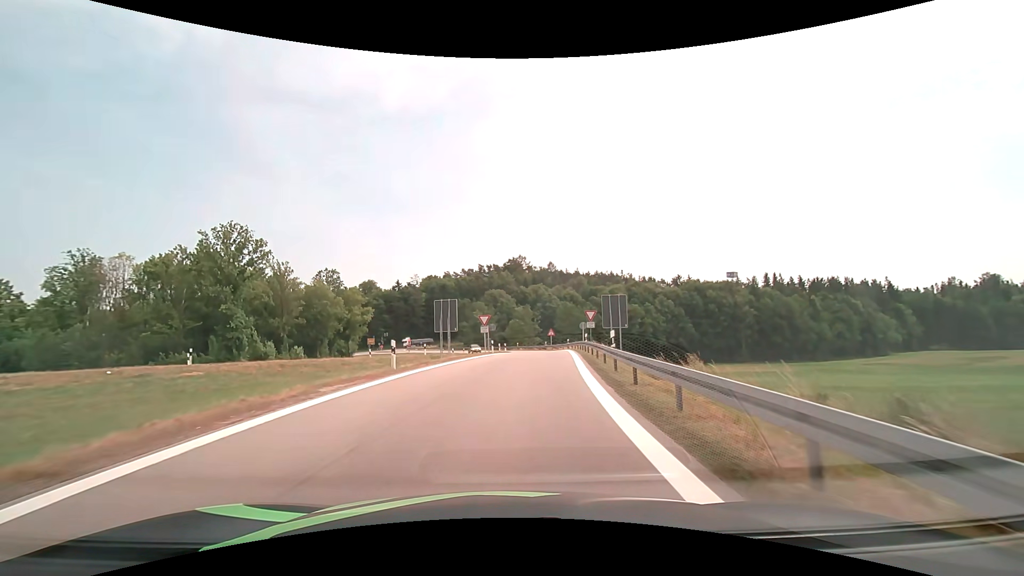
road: motorway_link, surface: asphalt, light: Day
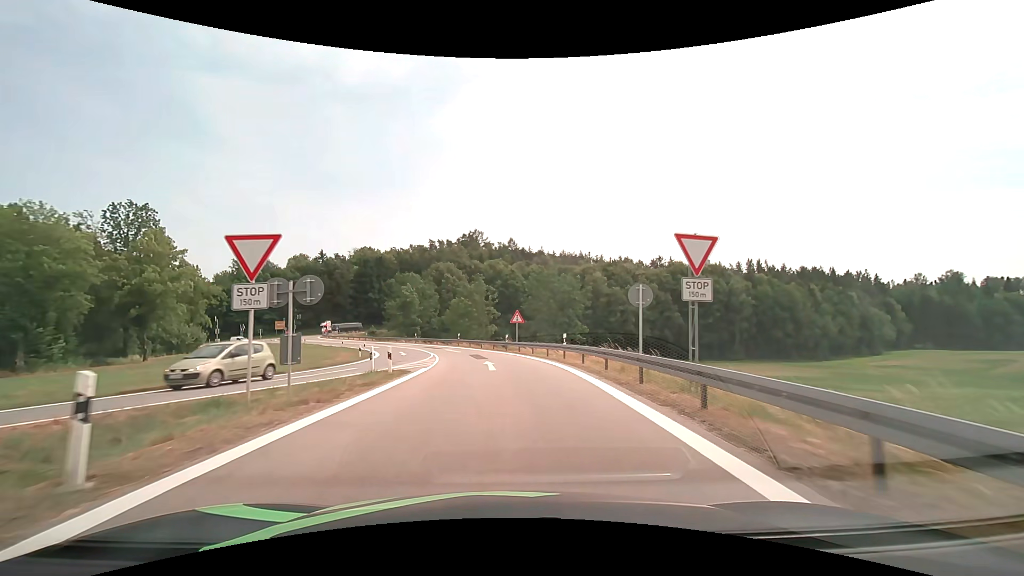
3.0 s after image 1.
(+2.2, +36.1) m; +5°
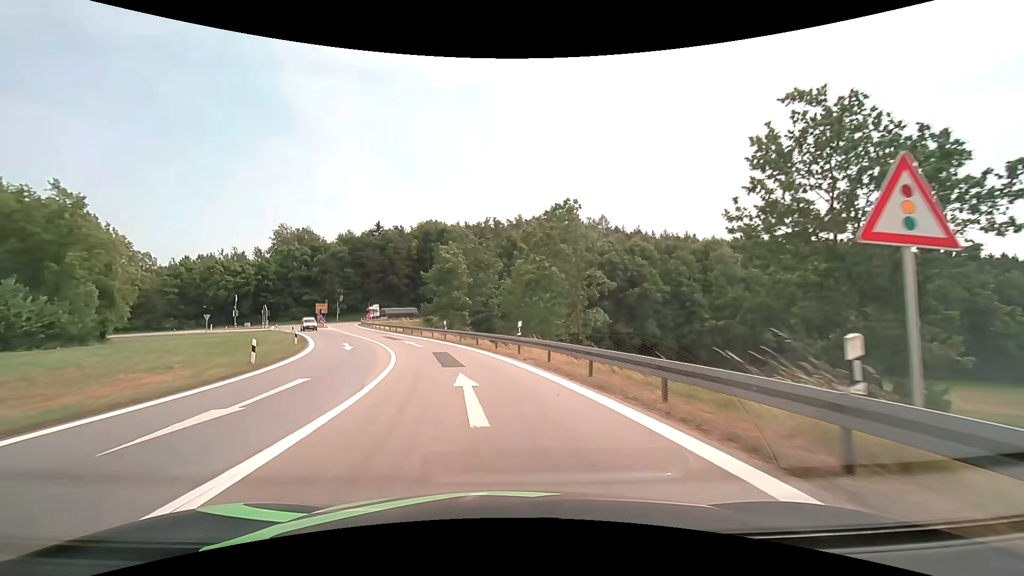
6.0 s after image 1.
(-2.1, +35.1) m; -9°
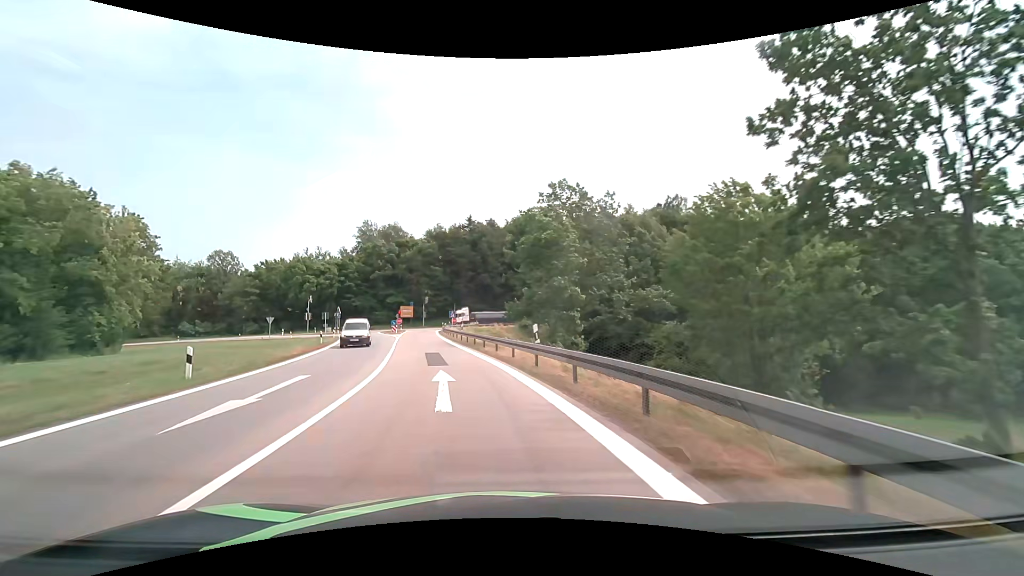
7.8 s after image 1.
(-1.8, +20.5) m; -10°
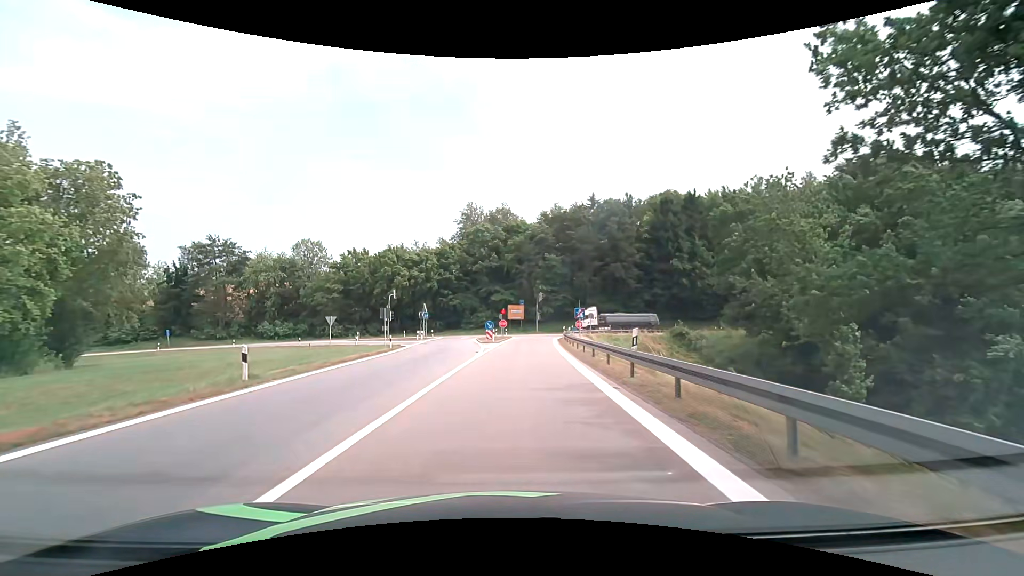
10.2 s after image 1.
(-3.8, +25.2) m; -14°
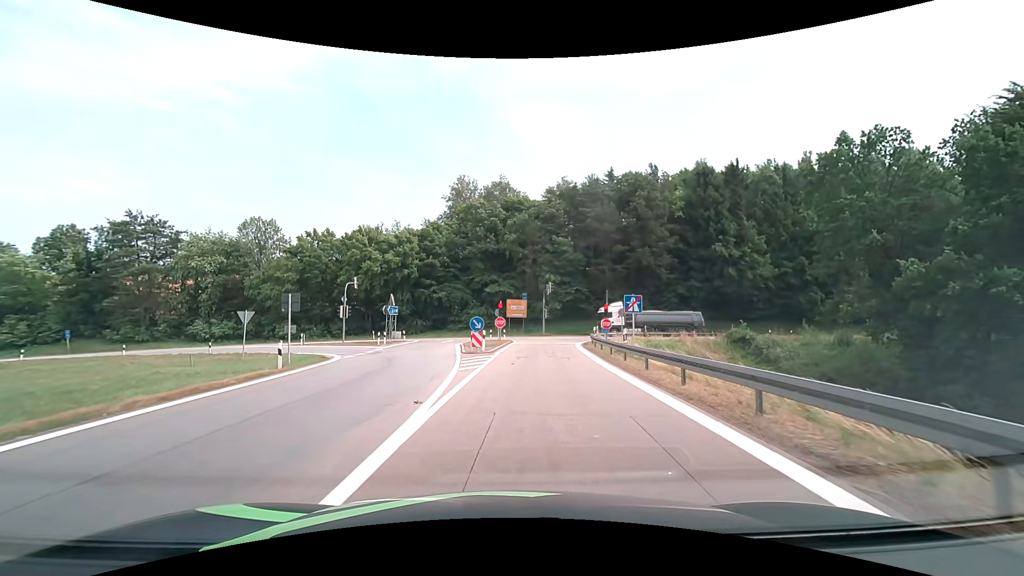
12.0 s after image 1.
(0.0, +17.5) m; 0°
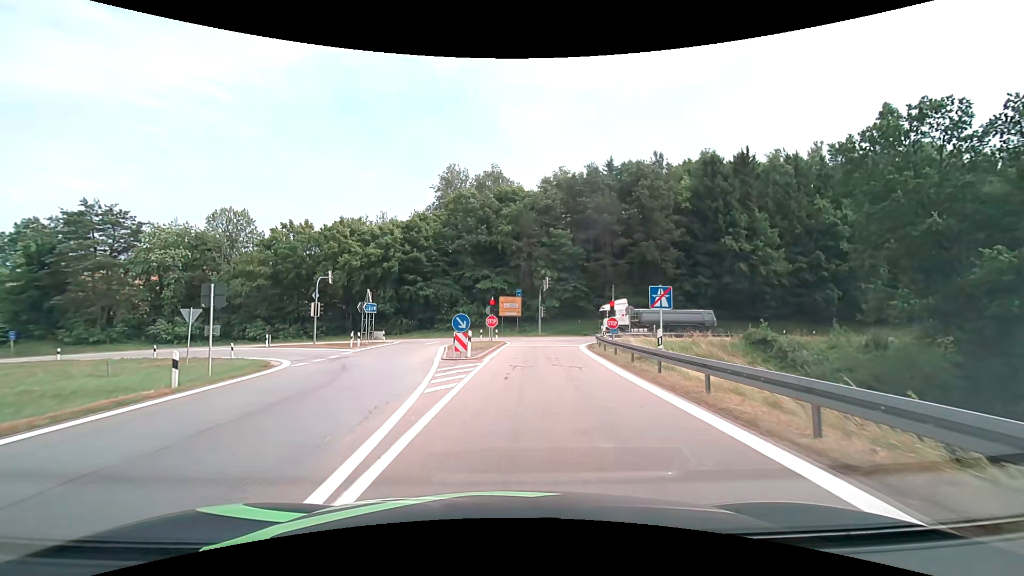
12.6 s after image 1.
(+0.1, +5.3) m; +1°
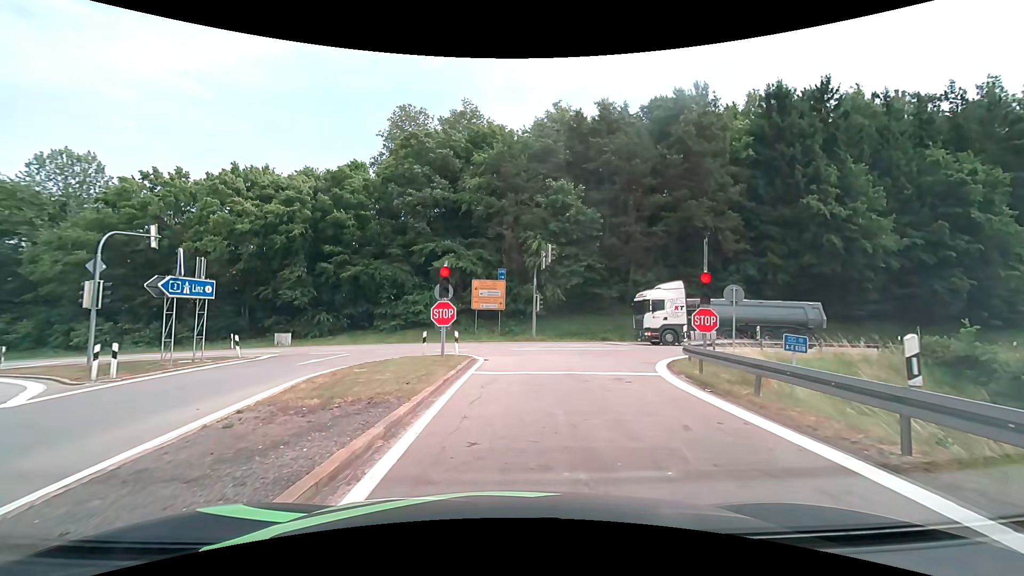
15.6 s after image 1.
(+0.5, +20.6) m; +2°
